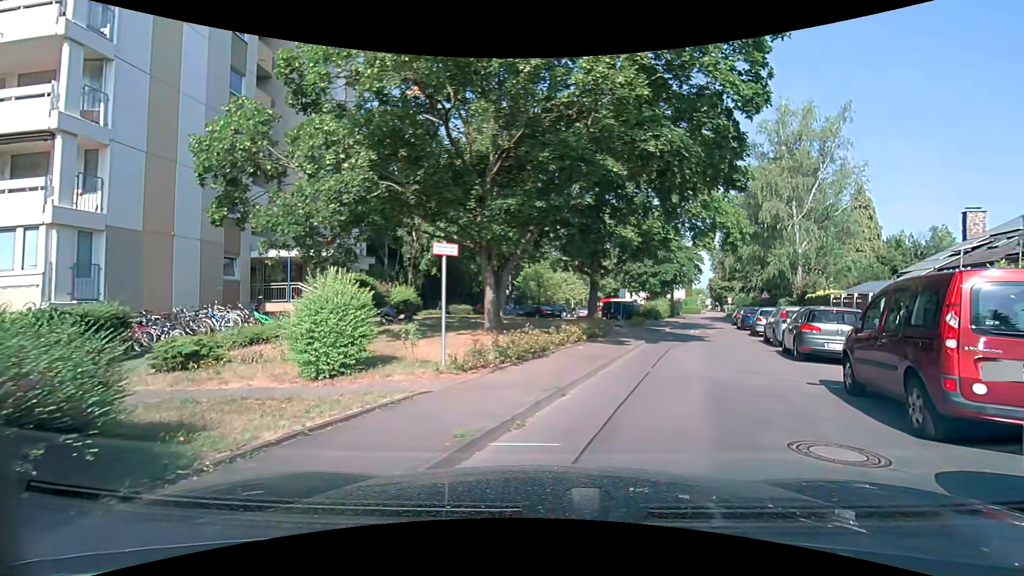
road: residential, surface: asphalt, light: Day
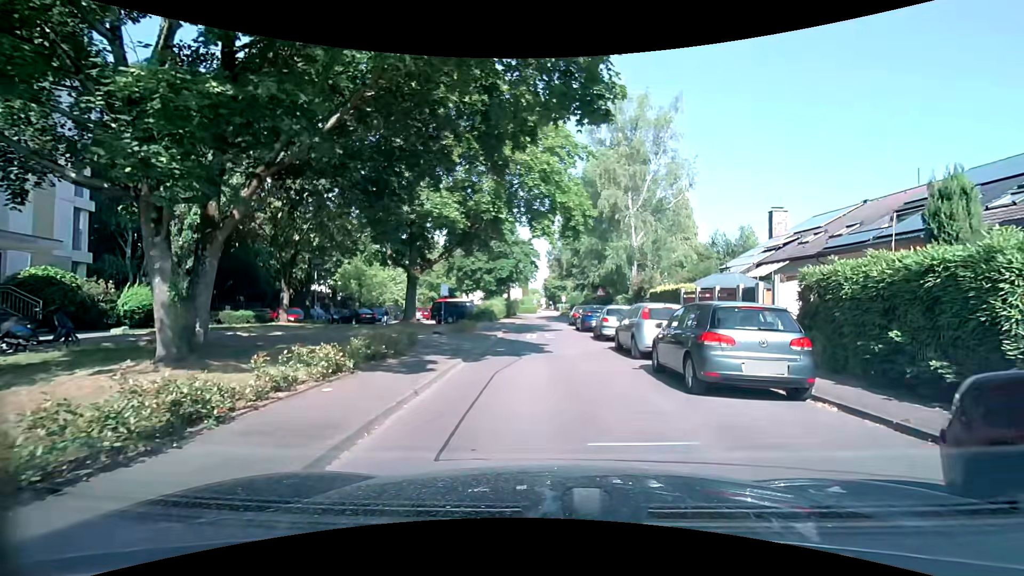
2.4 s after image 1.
(+1.0, +6.9) m; +16°
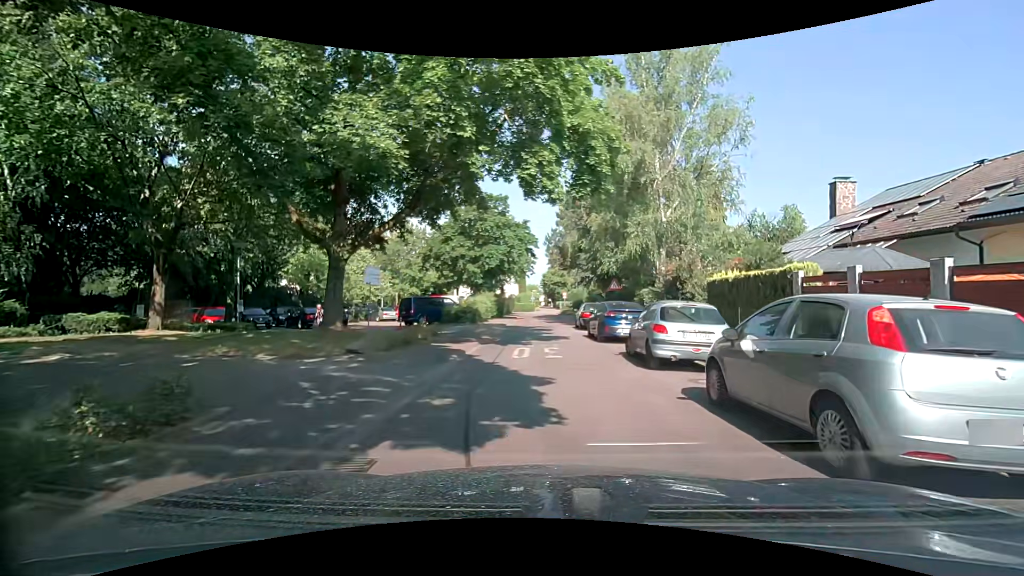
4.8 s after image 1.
(-0.2, +9.1) m; -1°
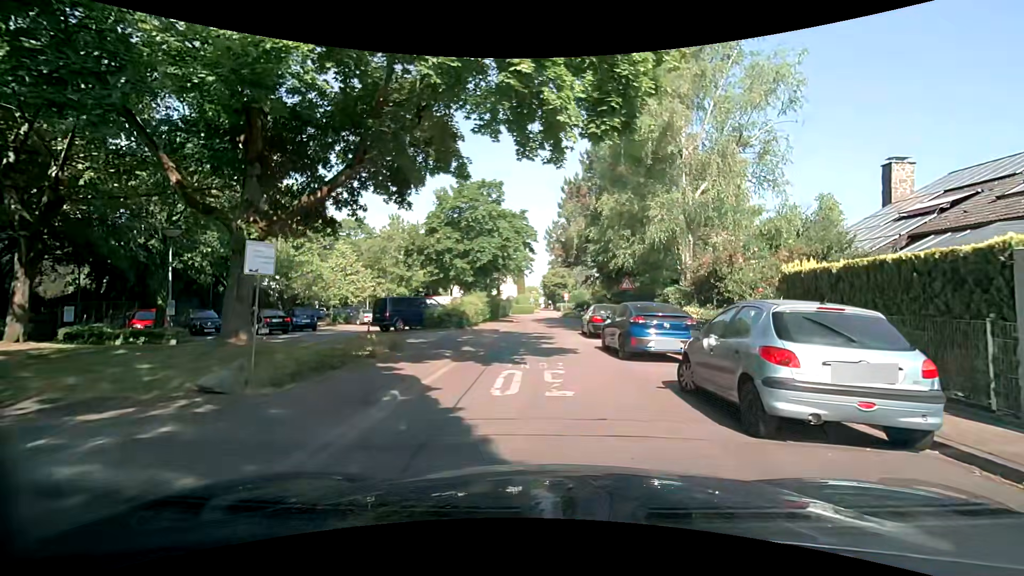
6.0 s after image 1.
(0.0, +5.1) m; -1°
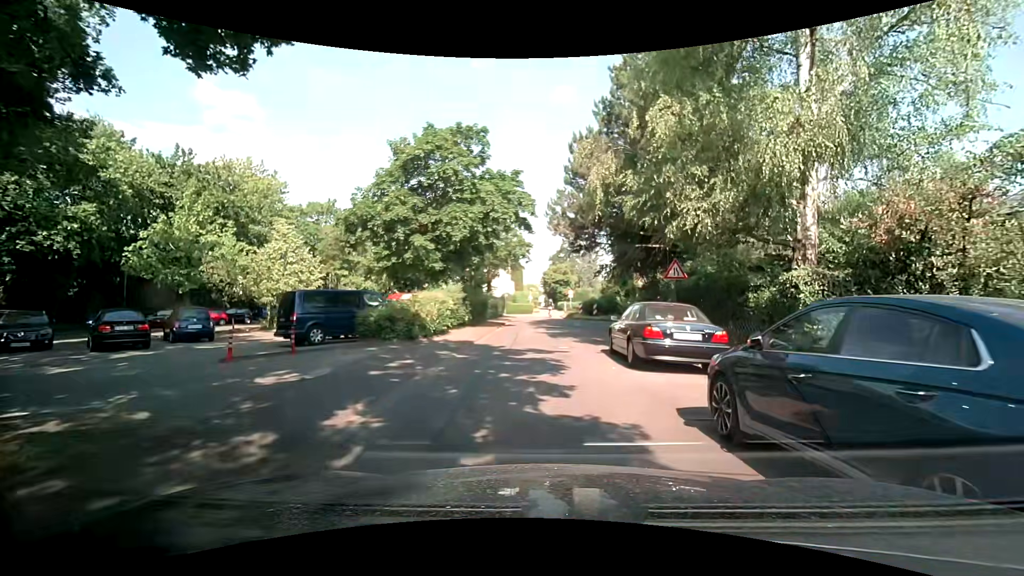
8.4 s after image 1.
(+0.1, +10.1) m; +1°
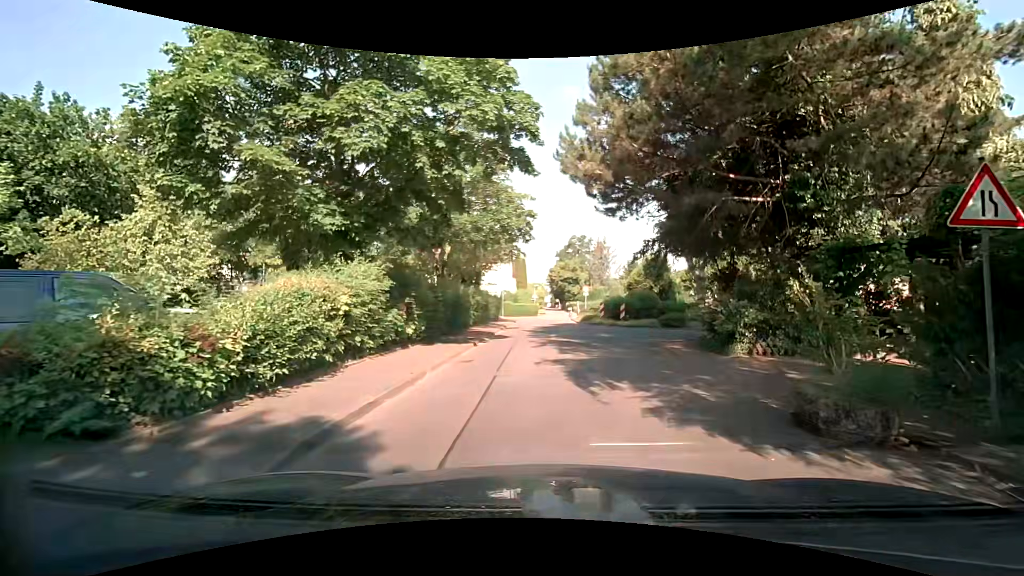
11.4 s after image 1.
(-0.2, +12.0) m; -2°
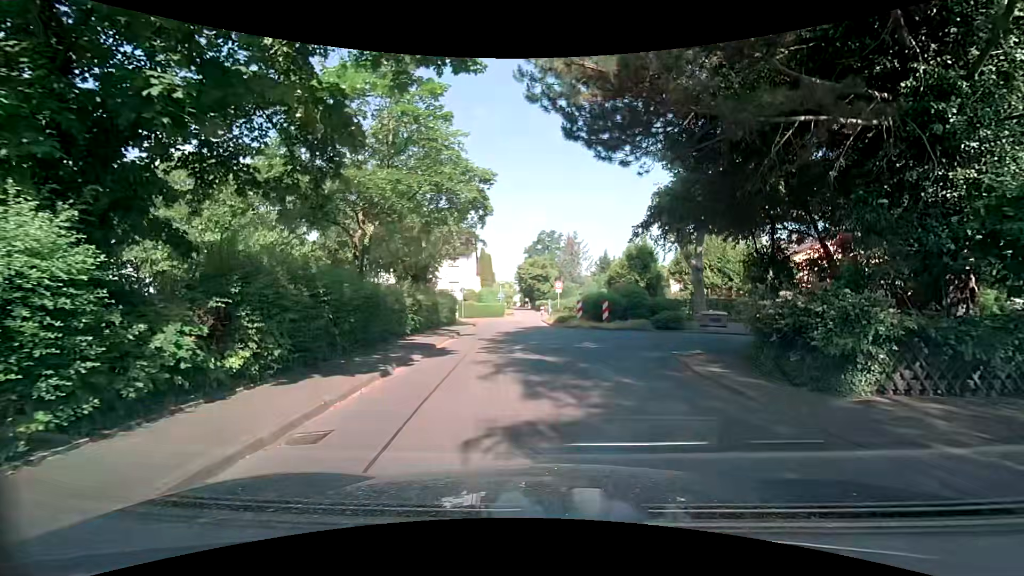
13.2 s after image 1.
(+0.3, +6.6) m; +4°
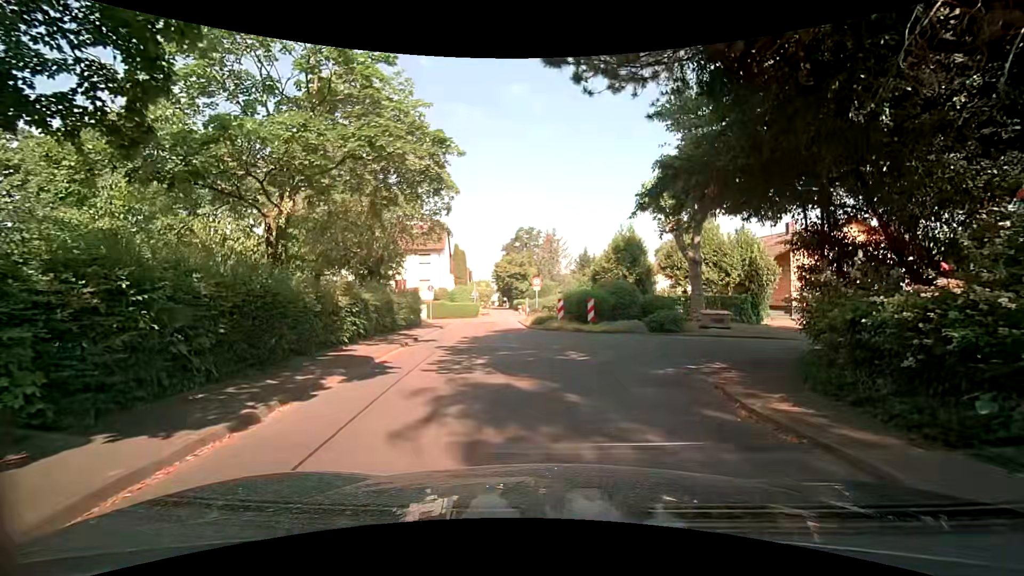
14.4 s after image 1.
(+0.2, +3.9) m; +1°
